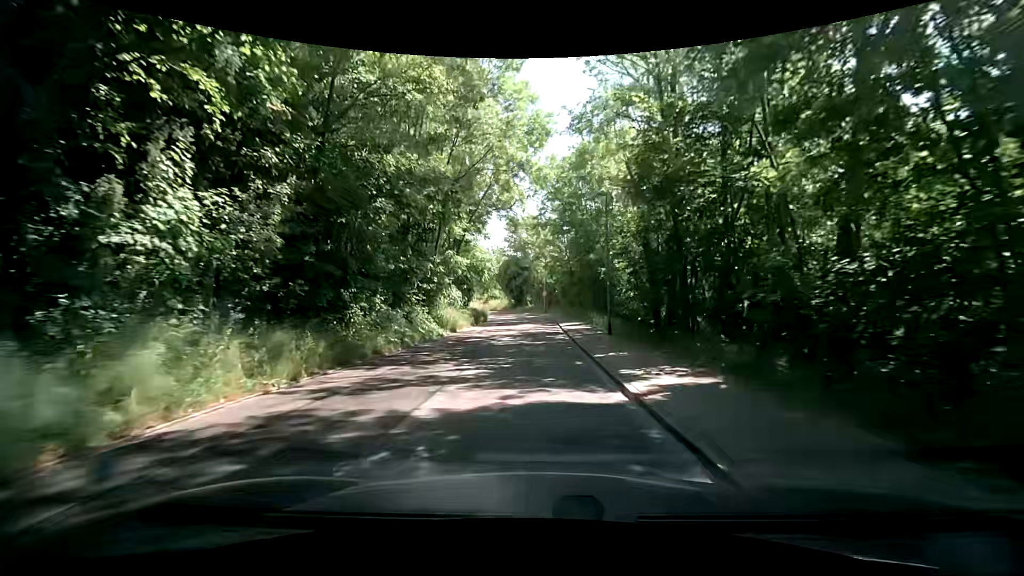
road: residential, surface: paved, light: Day
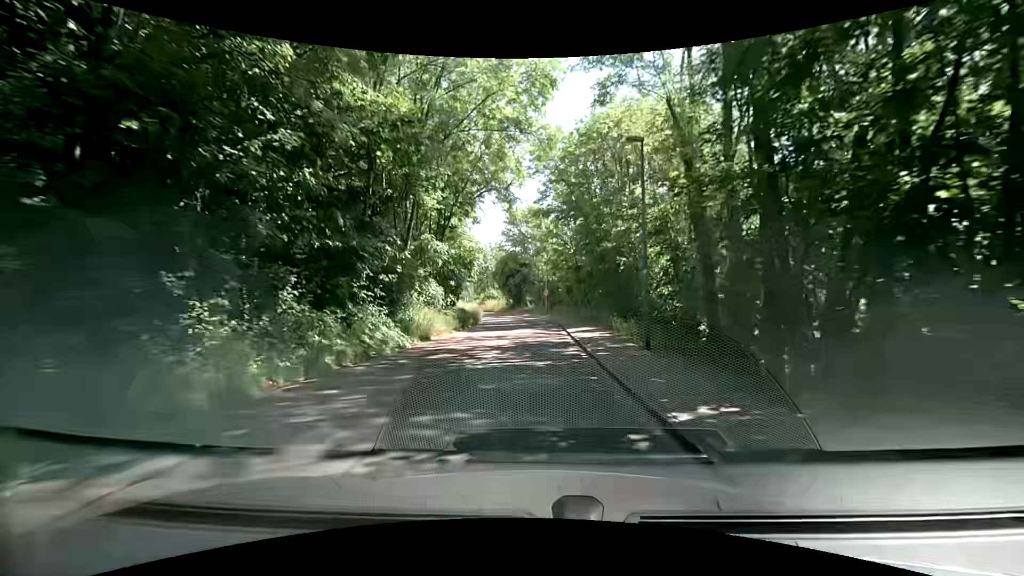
(0.0, +7.2) m; +1°
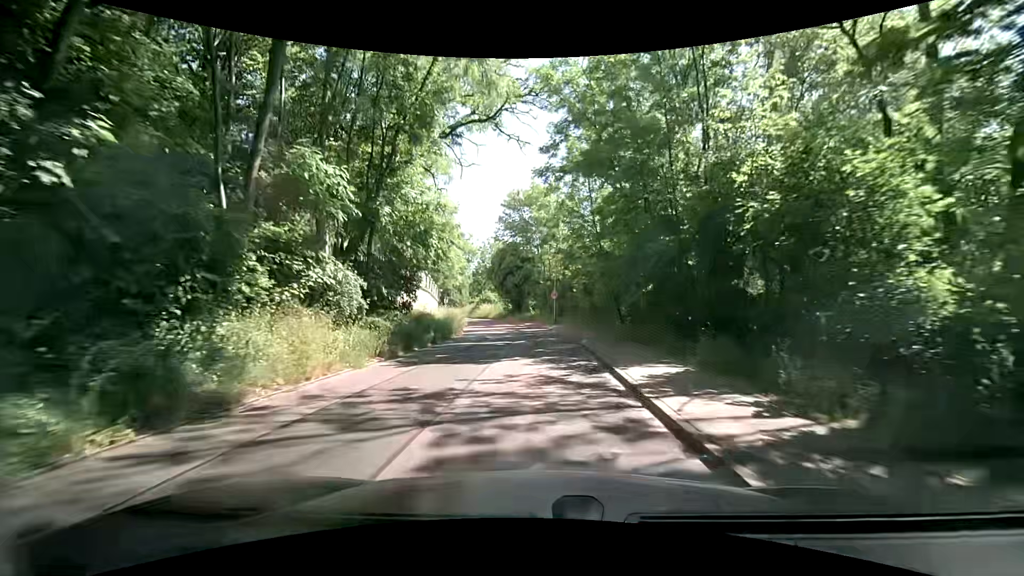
(-0.1, +14.4) m; -1°
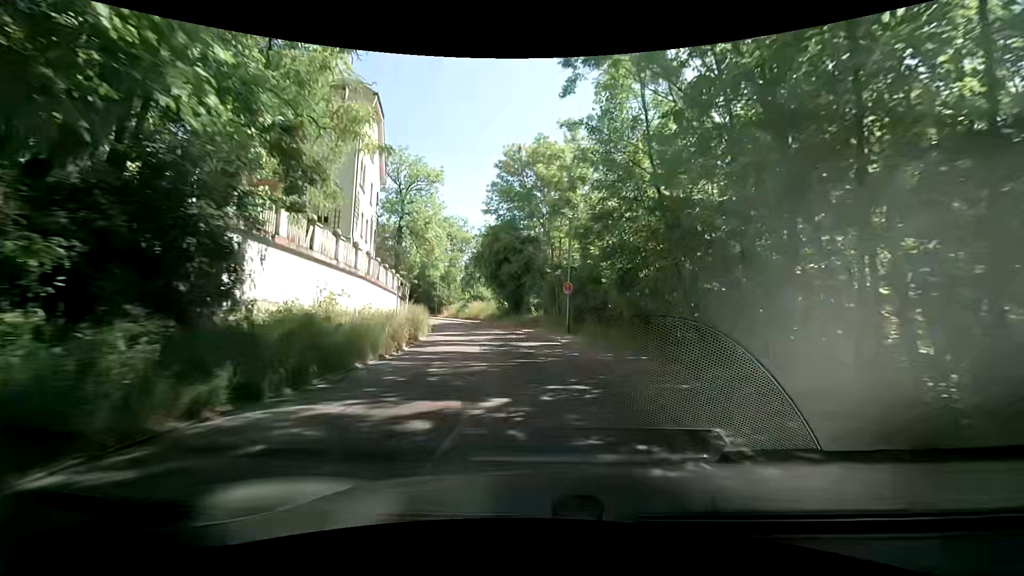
(-0.1, +14.2) m; -1°
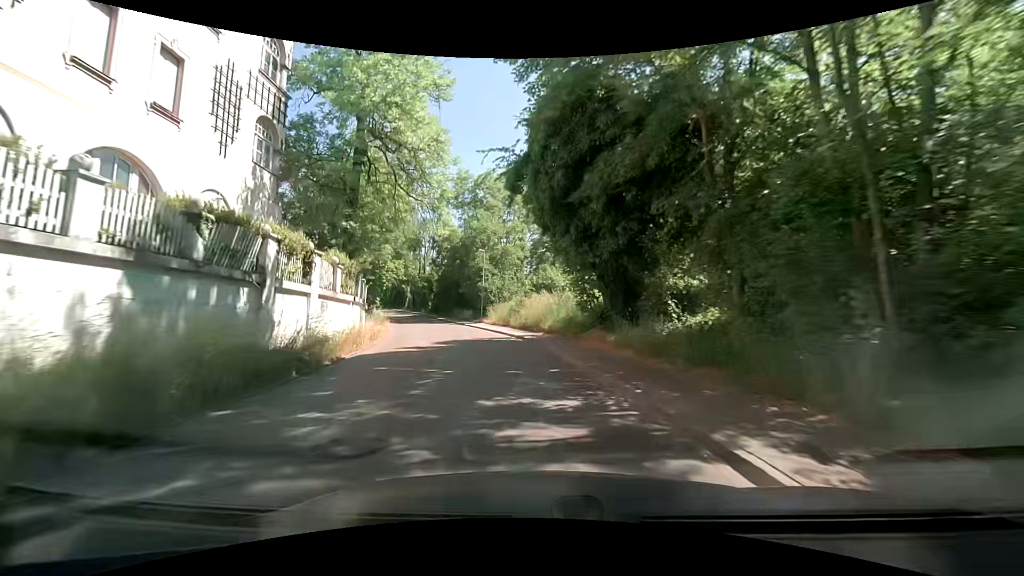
(-1.0, +27.1) m; -7°
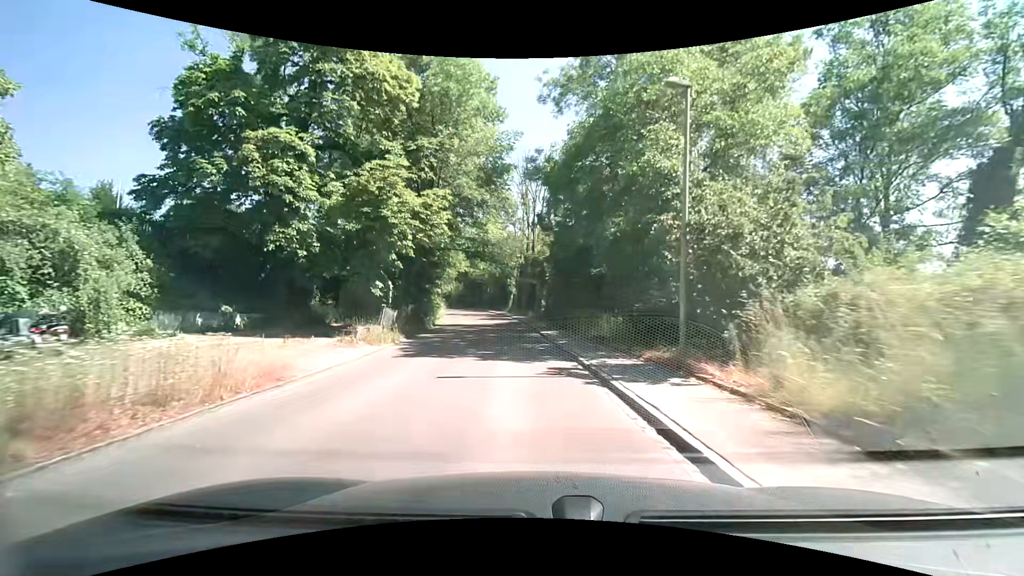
(-5.2, +30.8) m; -17°
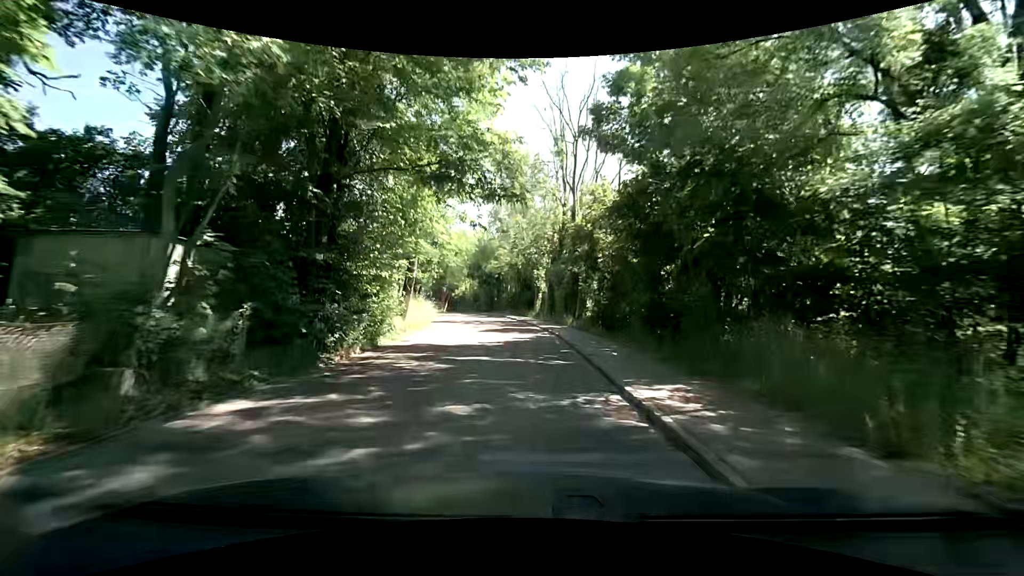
(-0.6, +17.4) m; -4°
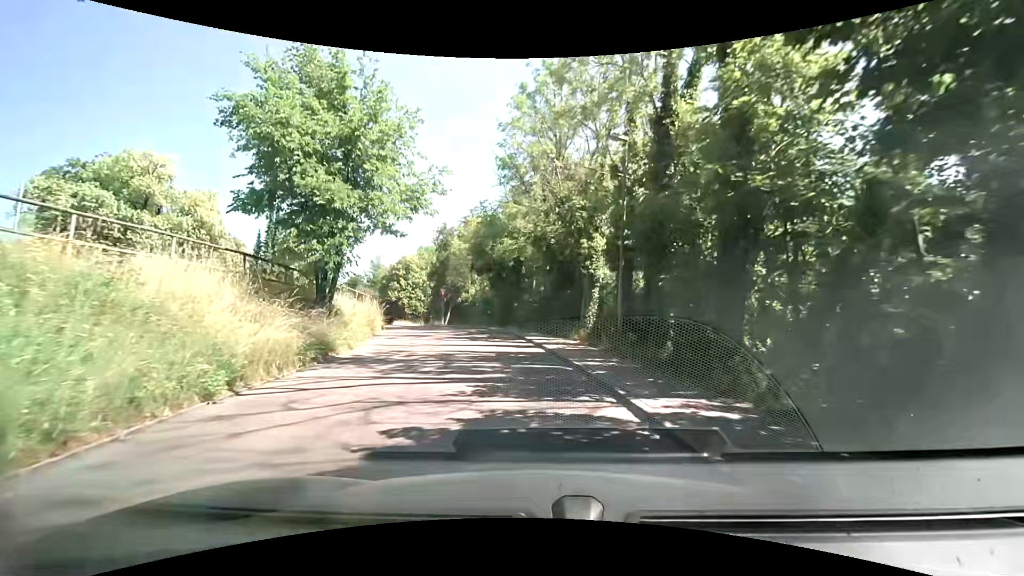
(-0.2, +20.5) m; -5°
(0, +10) (-1, +20) (-3, +30) (-7, +39) (-12, +47) (-17, +56) (-20, +66) (-22, +75) (-25, +85) (-29, +94) m
